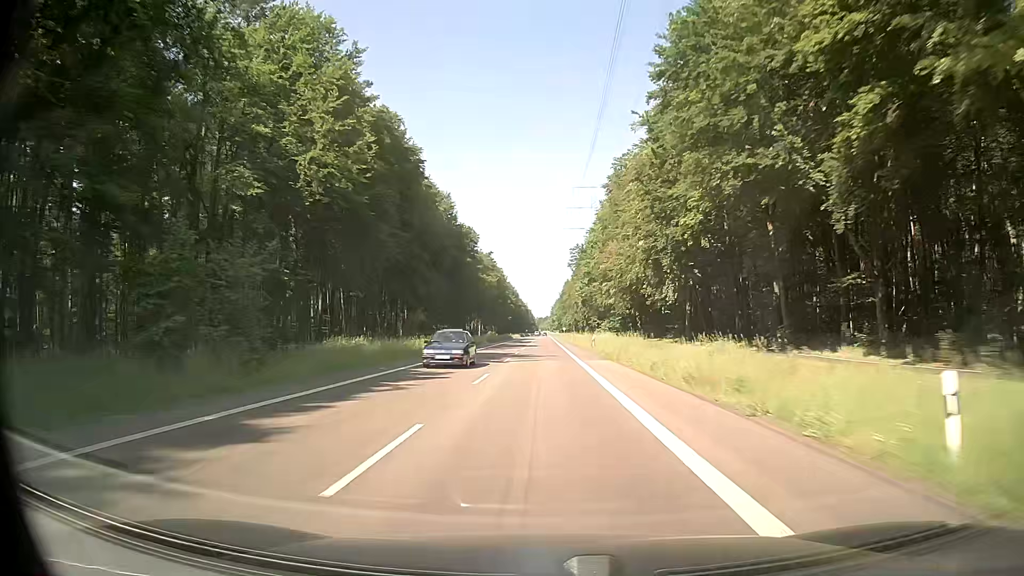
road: secondary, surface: asphalt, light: Day
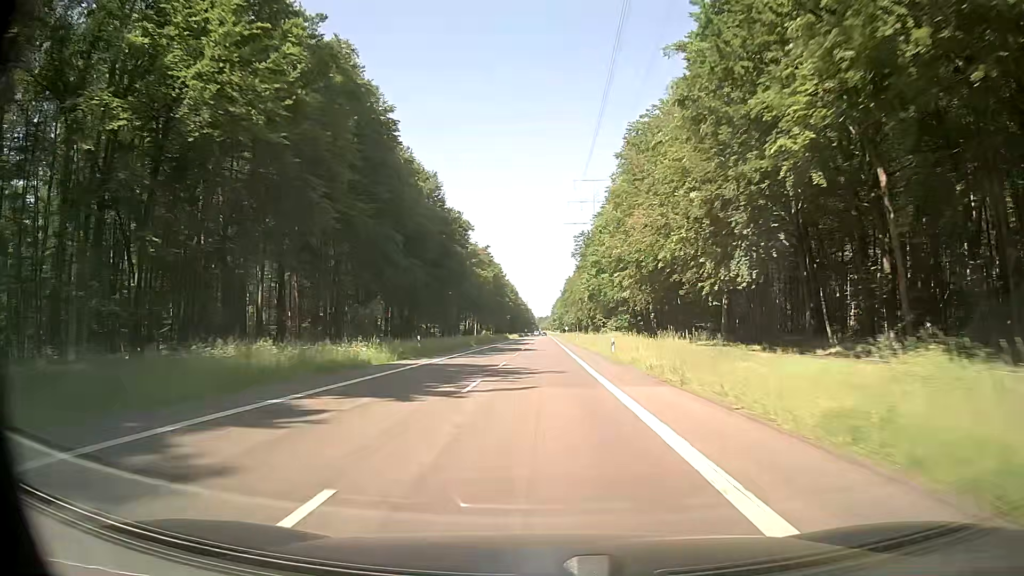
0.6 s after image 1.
(-0.1, +15.8) m; -1°
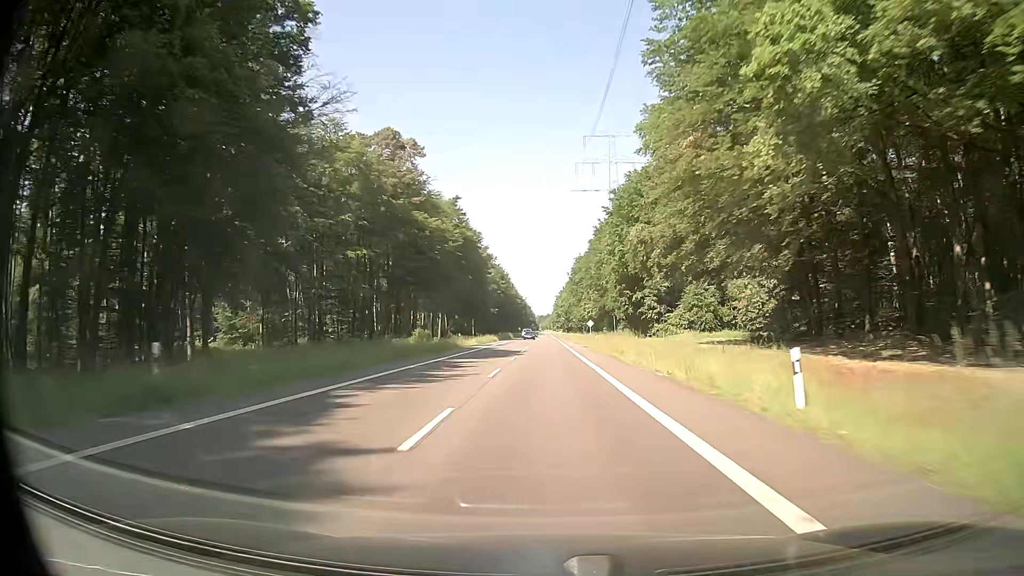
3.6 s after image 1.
(0.0, +79.0) m; 0°
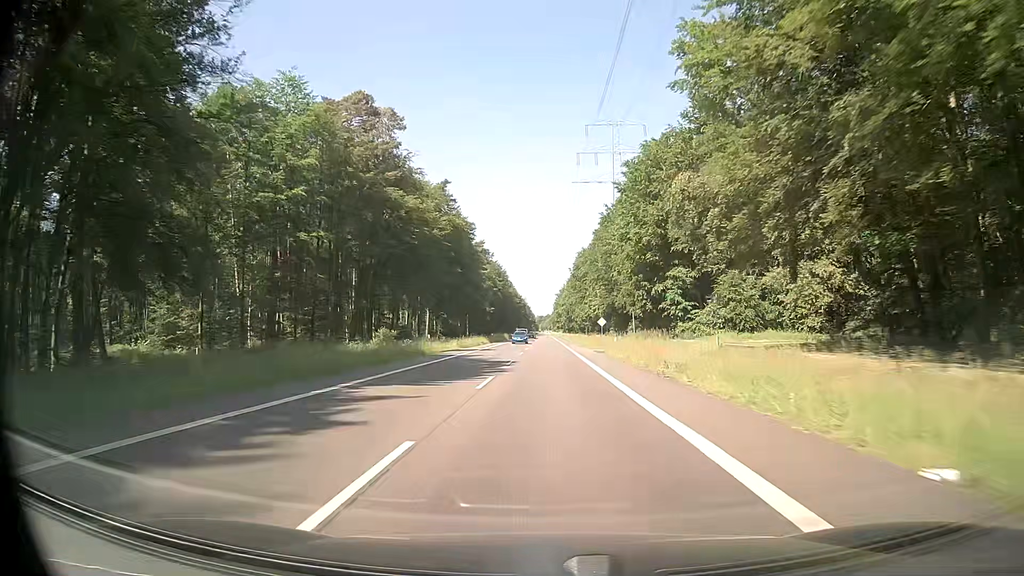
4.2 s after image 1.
(0.0, +15.8) m; 0°
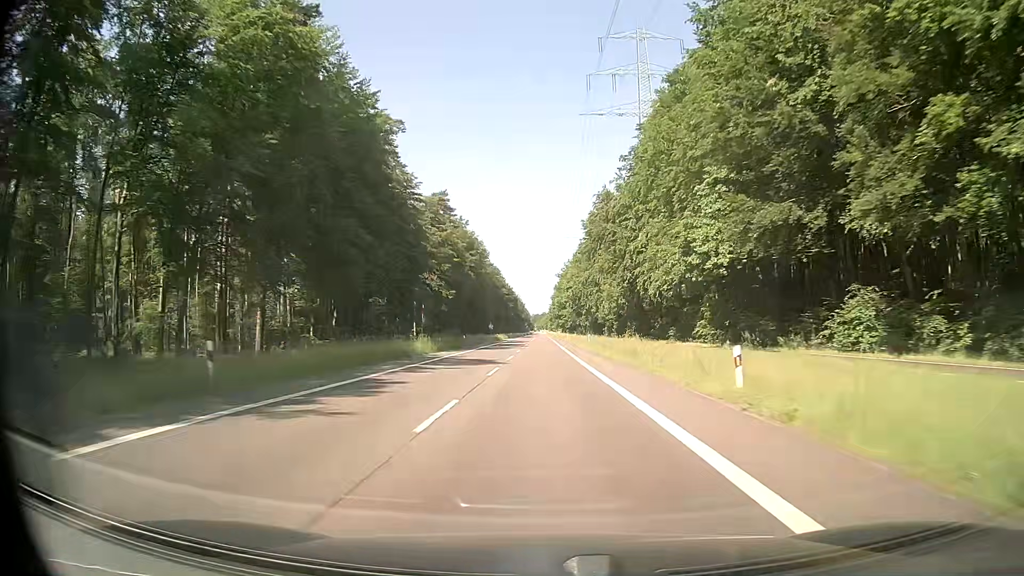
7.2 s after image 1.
(+0.1, +79.0) m; 0°
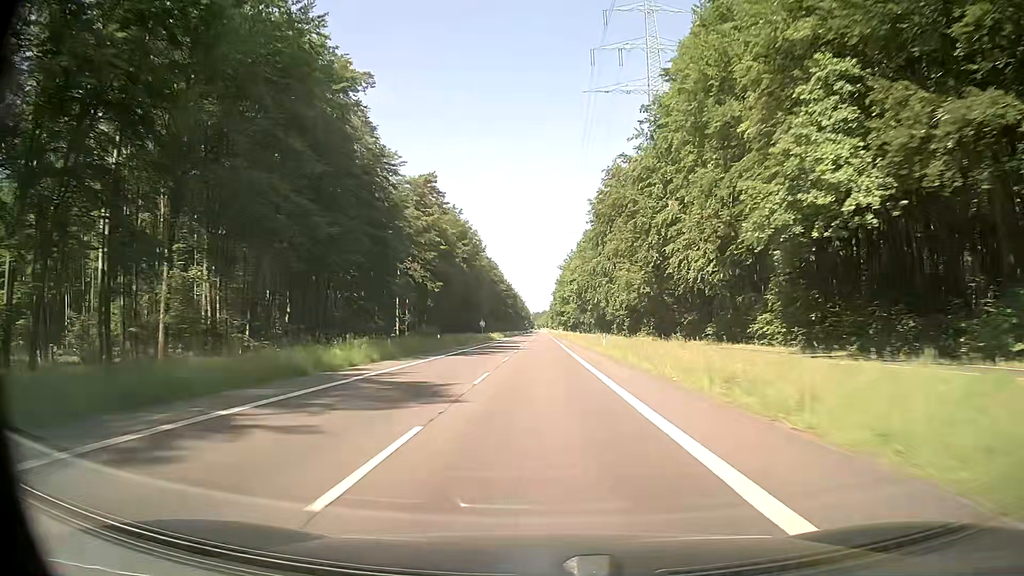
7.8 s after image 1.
(+0.1, +15.8) m; 0°
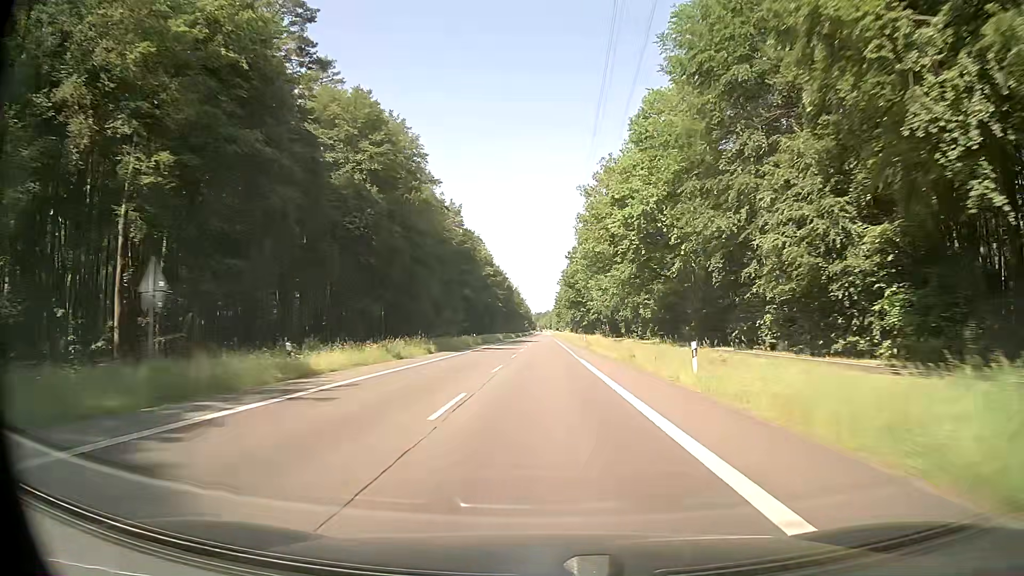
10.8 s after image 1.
(0.0, +78.9) m; 0°
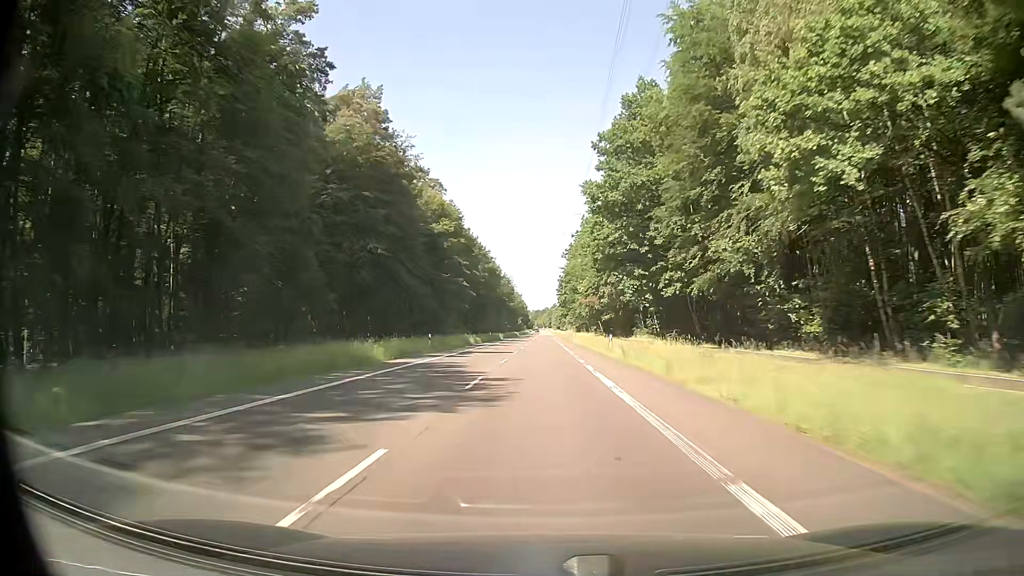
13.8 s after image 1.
(-0.2, +79.0) m; 0°
(0, +10) (0, +20) (0, +30) (0, +40) (0, +50) (0, +60) (0, +70) (0, +80) (0, +90) (0, +100) m
